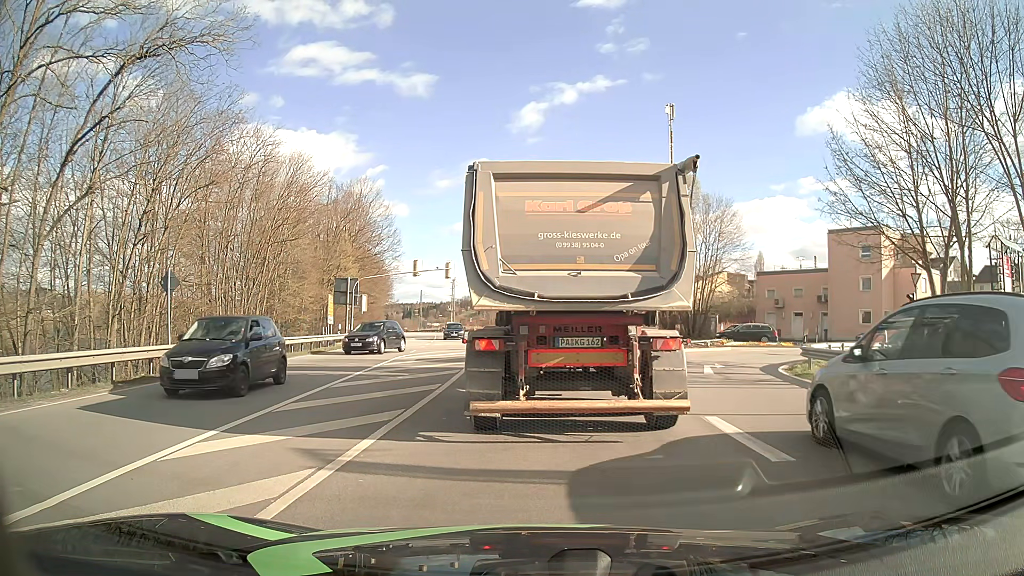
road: primary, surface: asphalt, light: Day
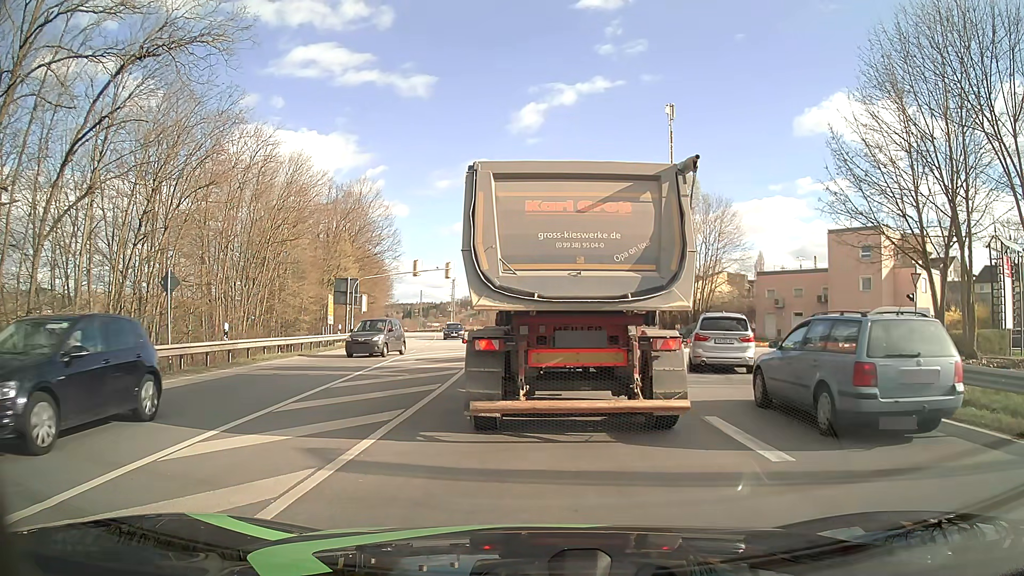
(0.0, 0.0) m; 0°
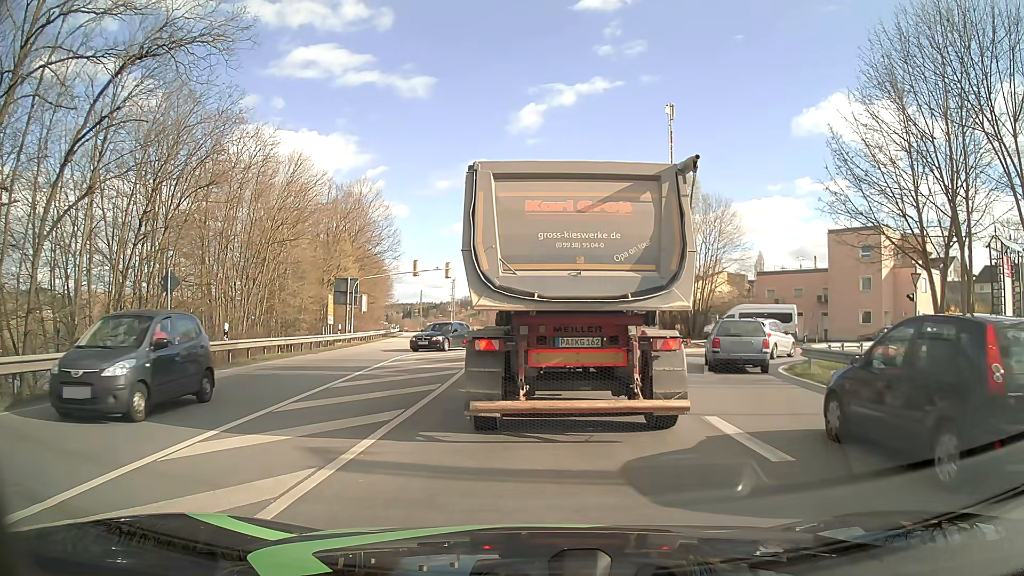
(0.0, 0.0) m; 0°
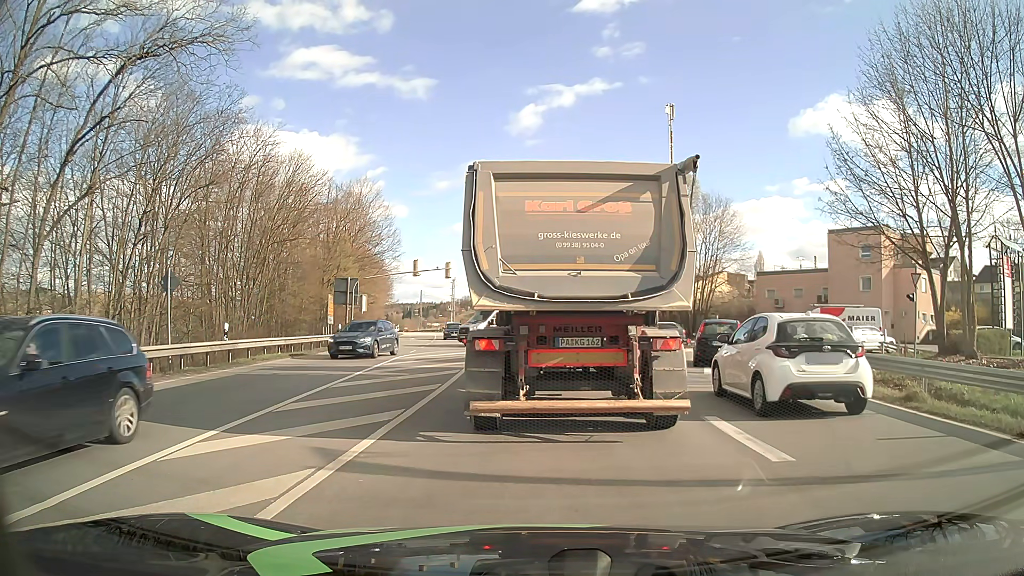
(0.0, 0.0) m; 0°
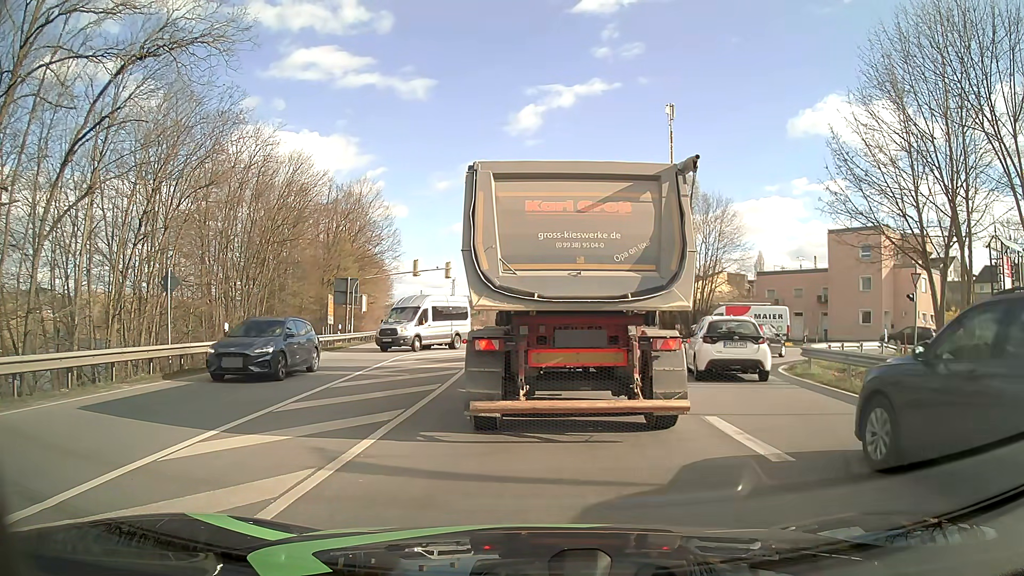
(0.0, 0.0) m; 0°
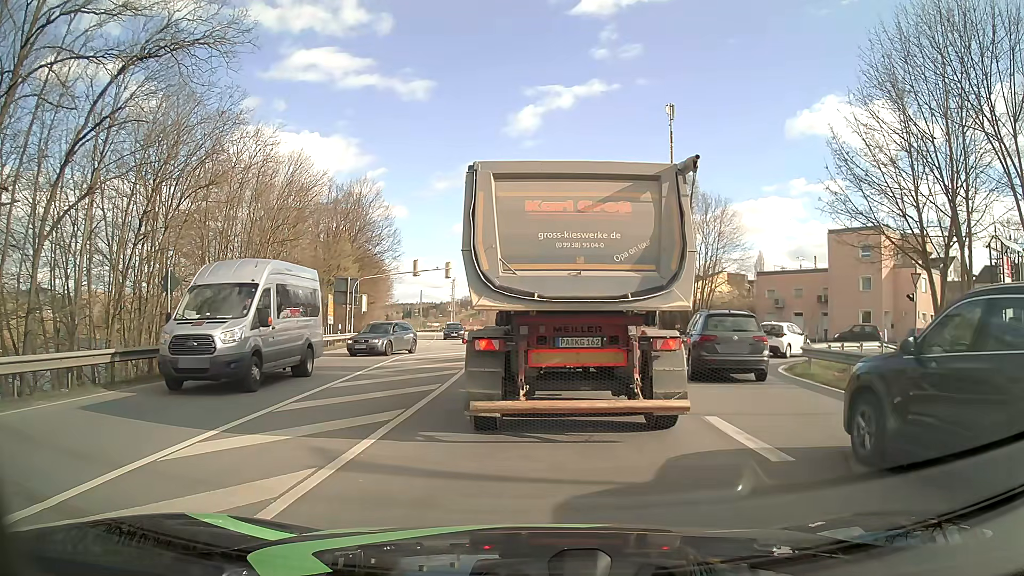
(0.0, 0.0) m; 0°
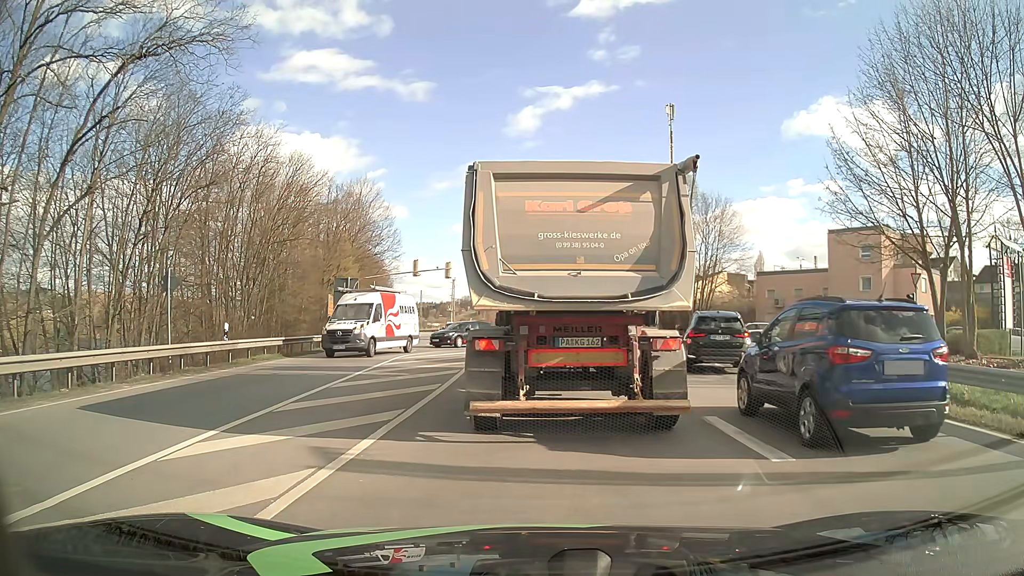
(0.0, 0.0) m; 0°
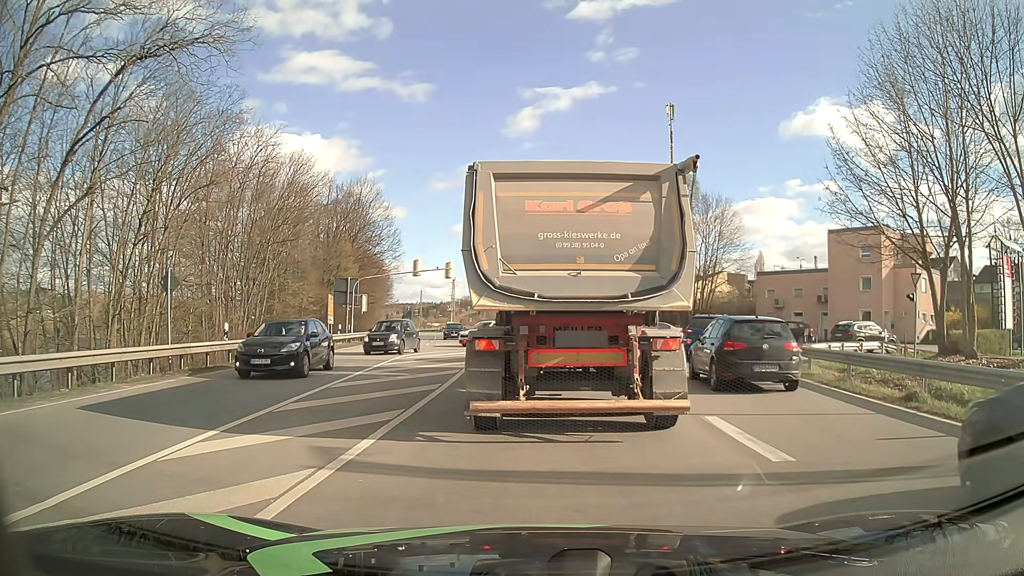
(0.0, 0.0) m; 0°
(0, +10) (0, +20) (0, +30) (0, +40) (0, +50) (-1, +60) (-2, +70) (-3, +80) (-4, +90) (-5, +100) m
